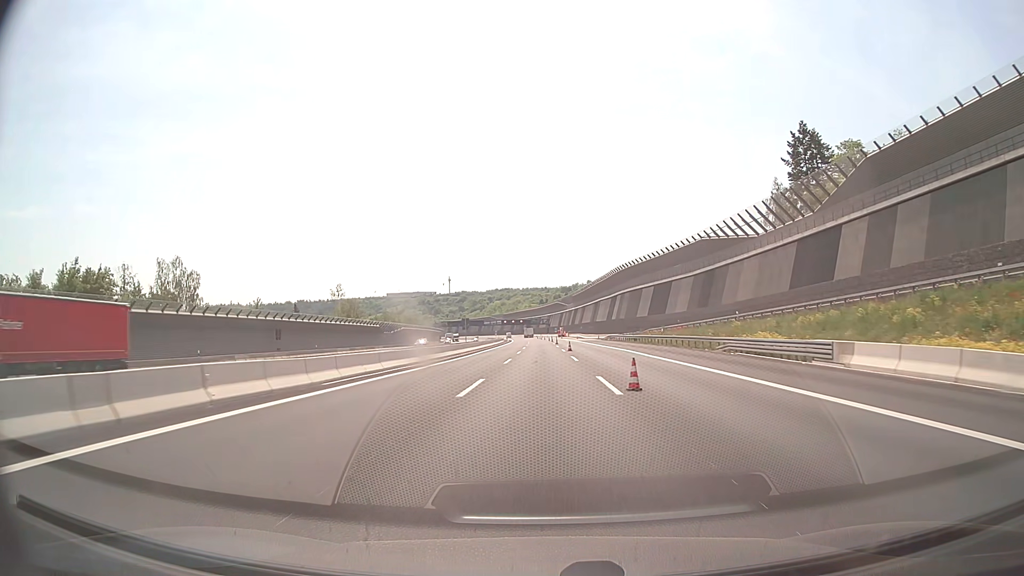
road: motorway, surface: asphalt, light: Day
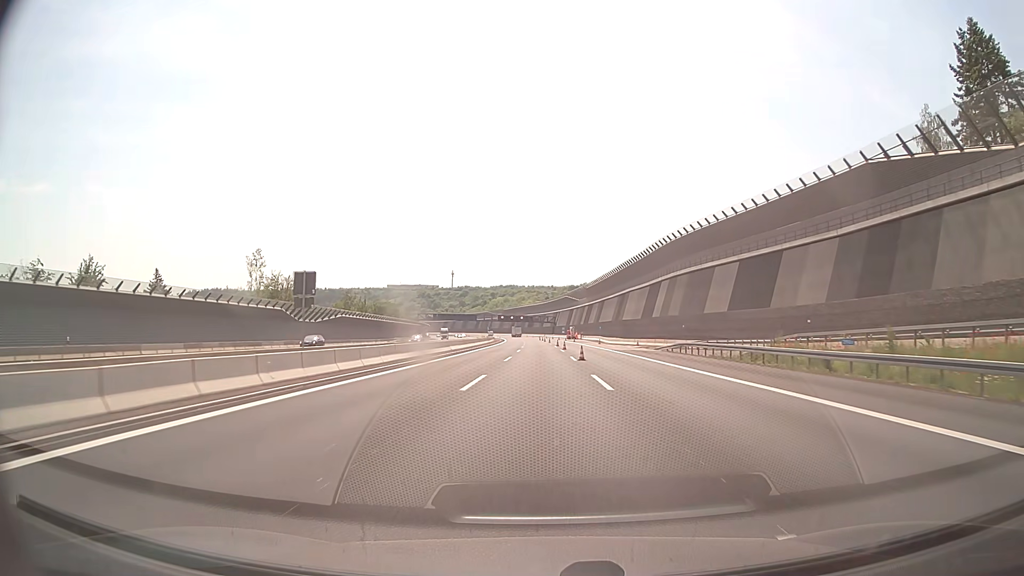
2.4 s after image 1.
(-0.1, +52.3) m; -1°
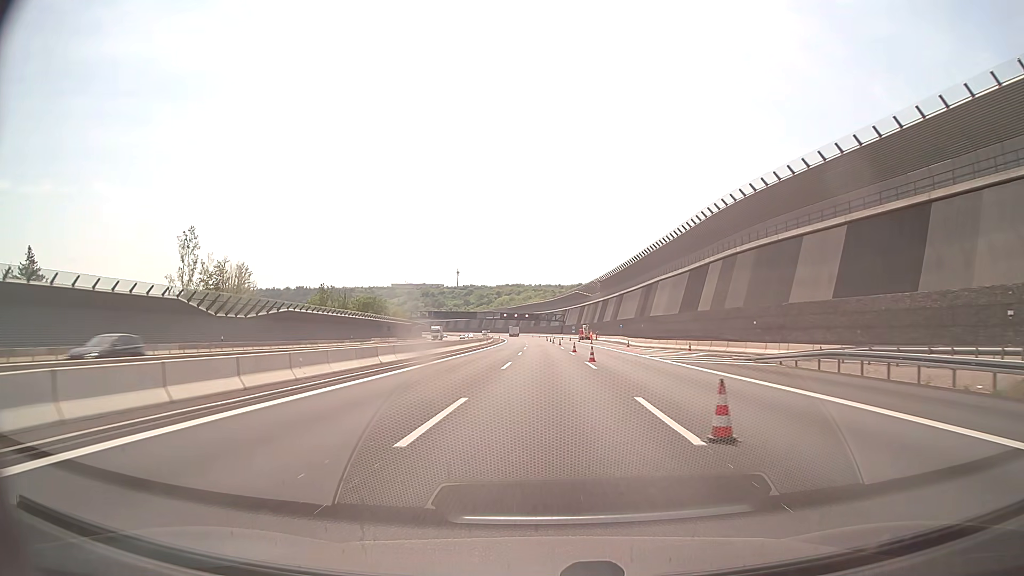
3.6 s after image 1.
(-0.1, +26.2) m; 0°
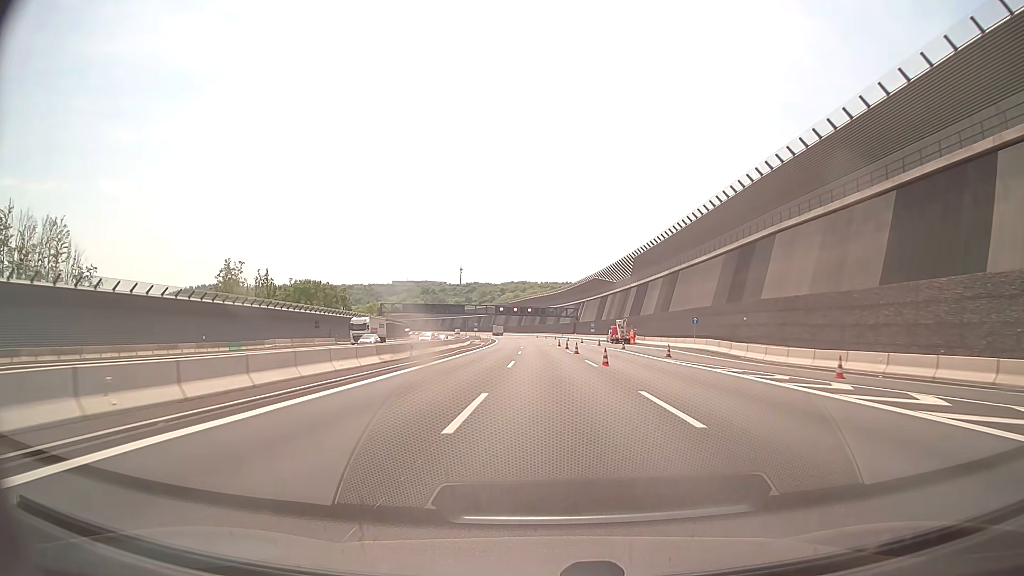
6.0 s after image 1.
(-0.4, +52.3) m; -1°
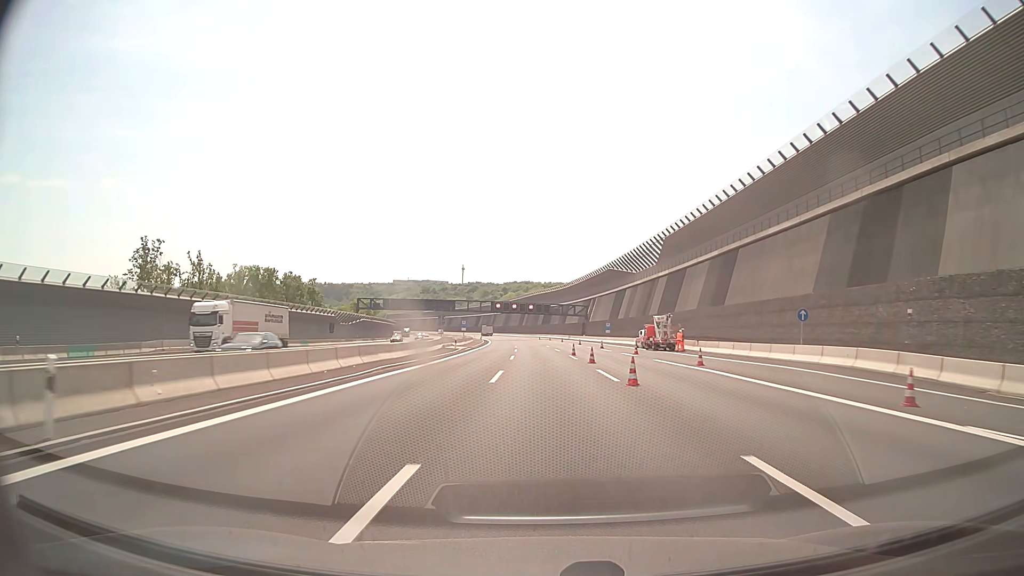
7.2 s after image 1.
(-0.1, +26.1) m; 0°
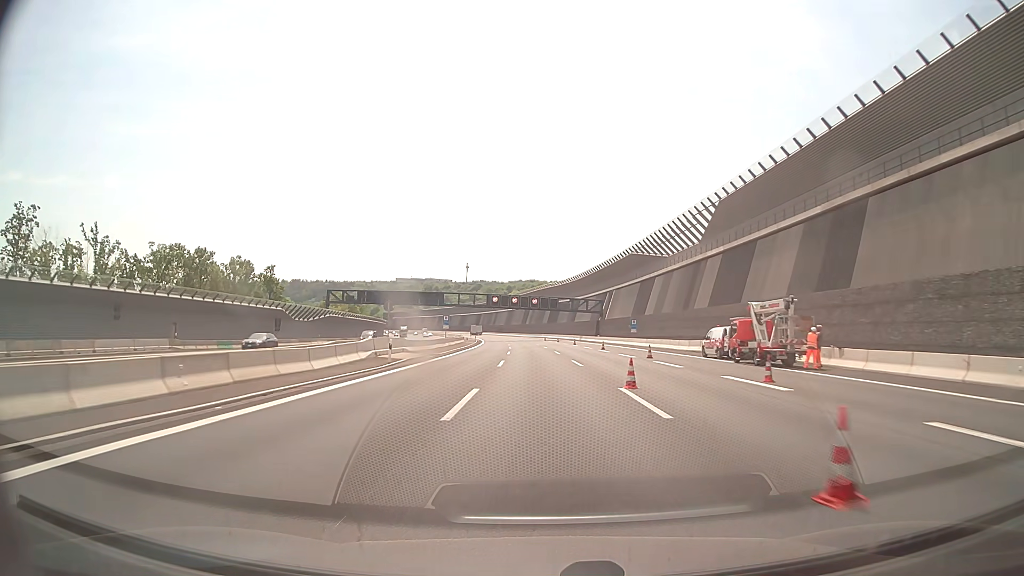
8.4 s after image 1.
(-0.1, +26.2) m; 0°
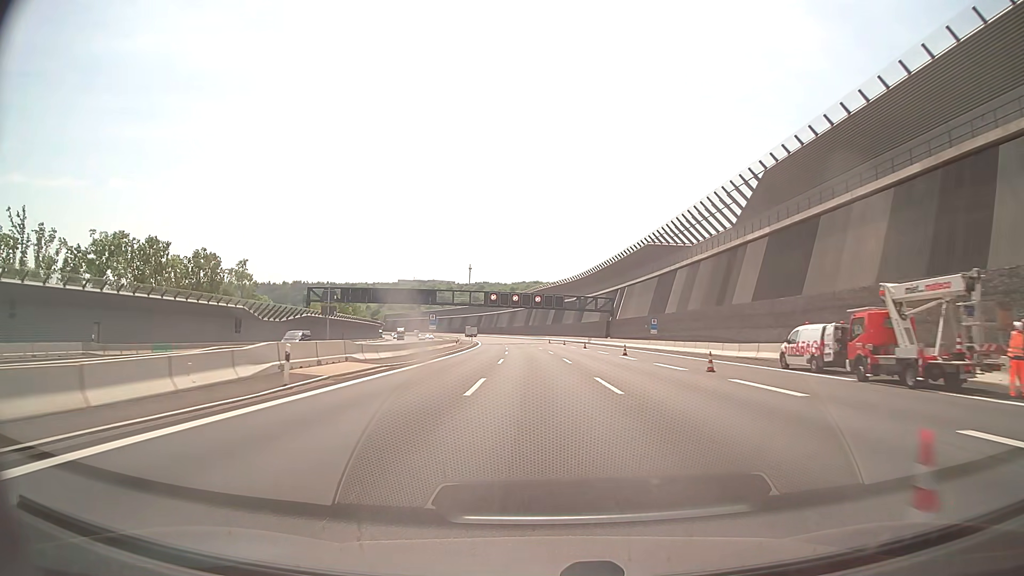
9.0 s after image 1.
(-0.1, +13.3) m; 0°
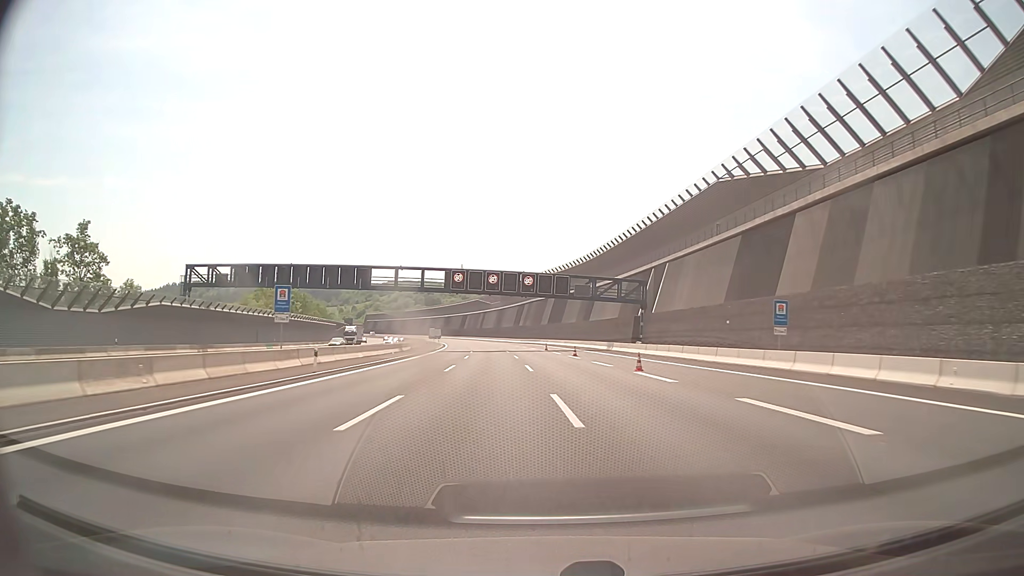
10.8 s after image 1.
(+0.1, +41.8) m; +1°
(0, +10) (0, +20) (0, +30) (-1, +40) (-1, +50) (-2, +60) (-2, +70) (-3, +80) (-4, +90) (-5, +100) m
